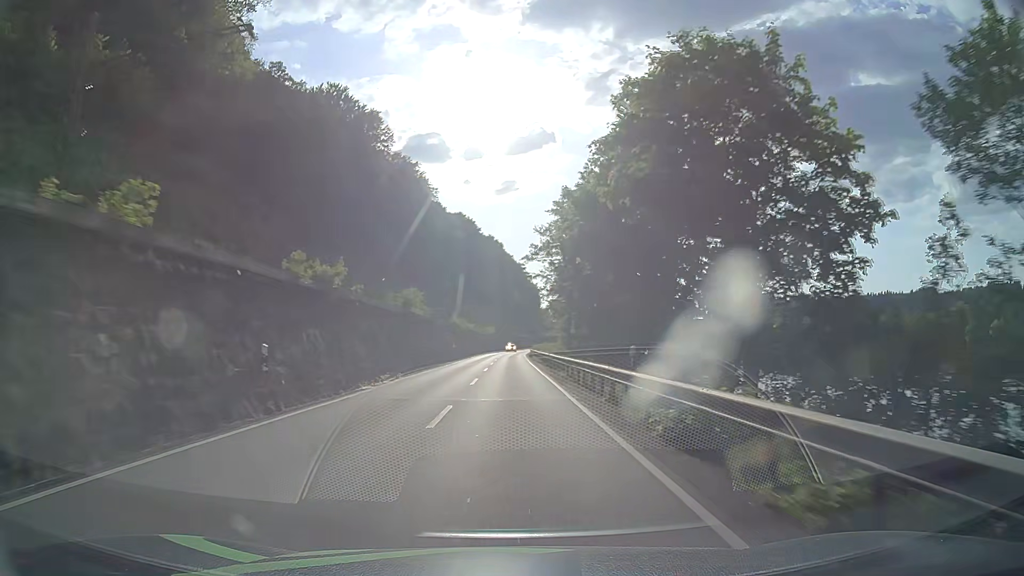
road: primary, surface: asphalt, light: Day
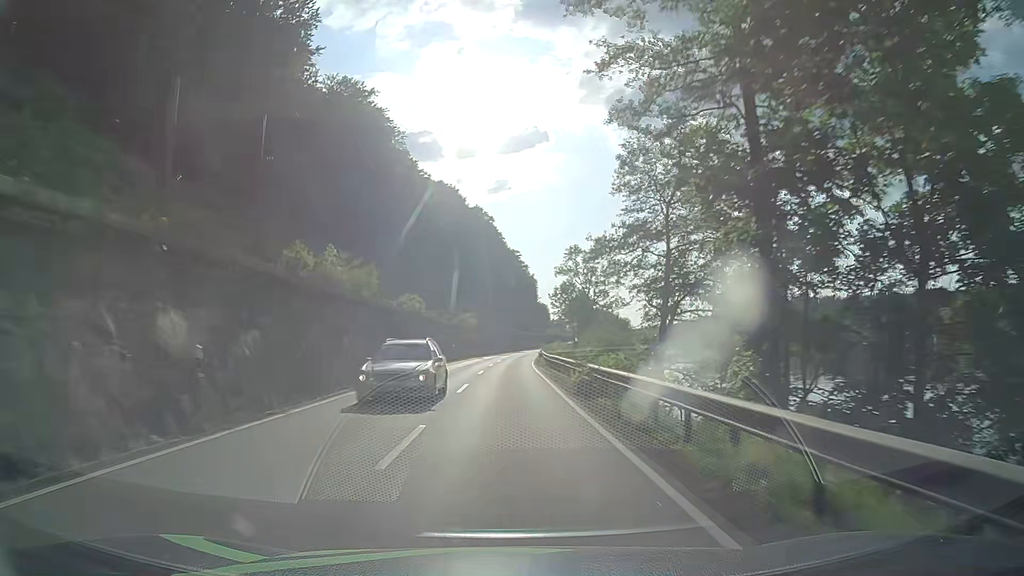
(+0.3, +51.4) m; 0°
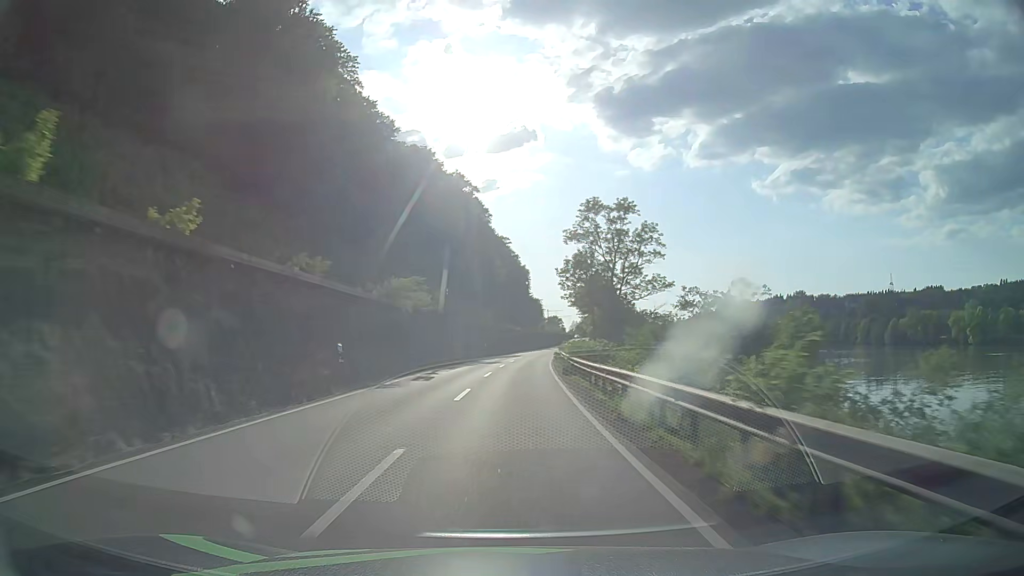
(+0.6, +38.5) m; +2°
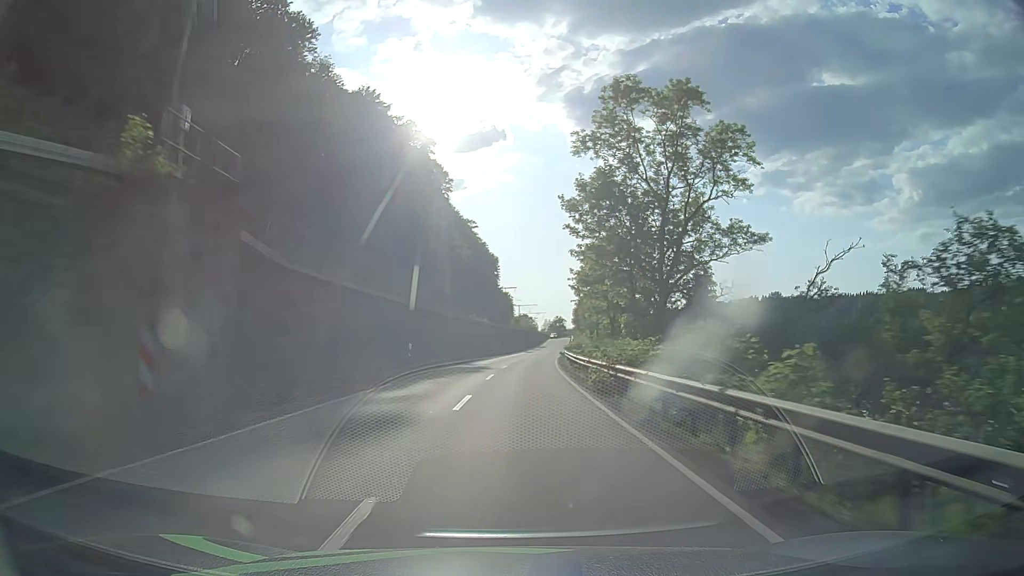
(+0.5, +38.5) m; +2°
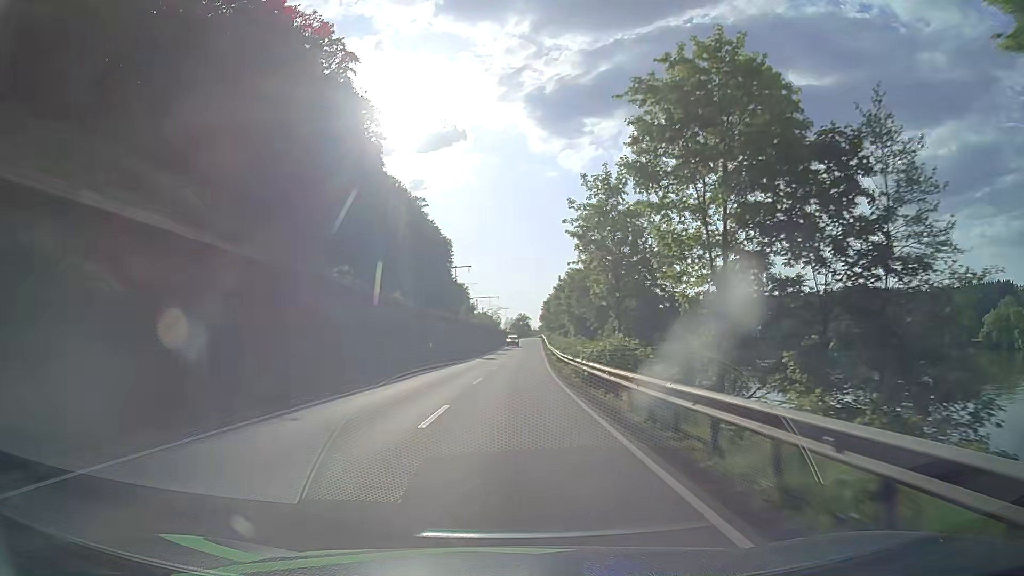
(+1.4, +38.5) m; +4°
(0, +10) (0, +20) (0, +30) (+1, +40) (+1, +50) (+2, +60) (+2, +70) (+2, +80) (+3, +90) (+3, +100) m
